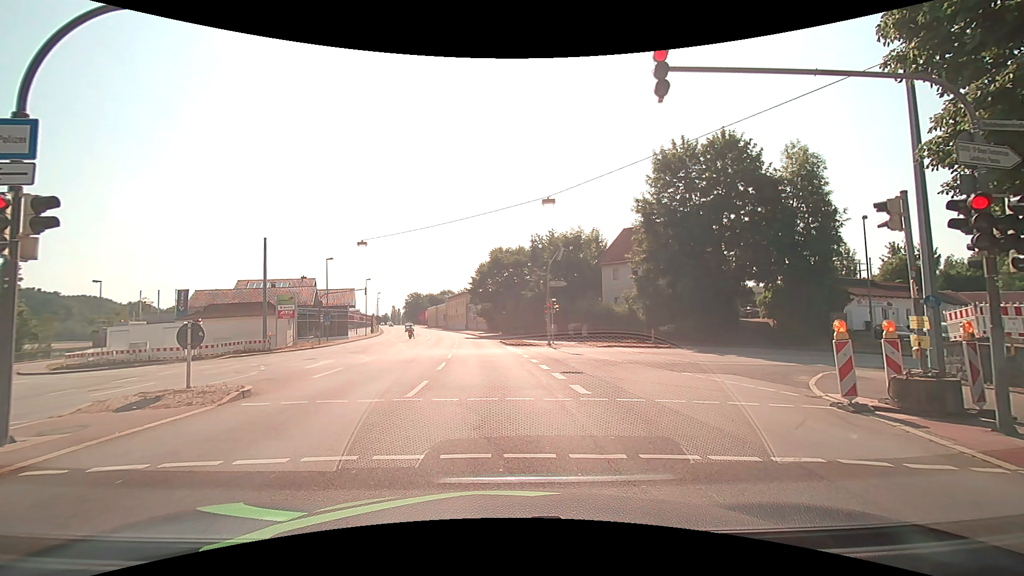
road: primary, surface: asphalt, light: Day
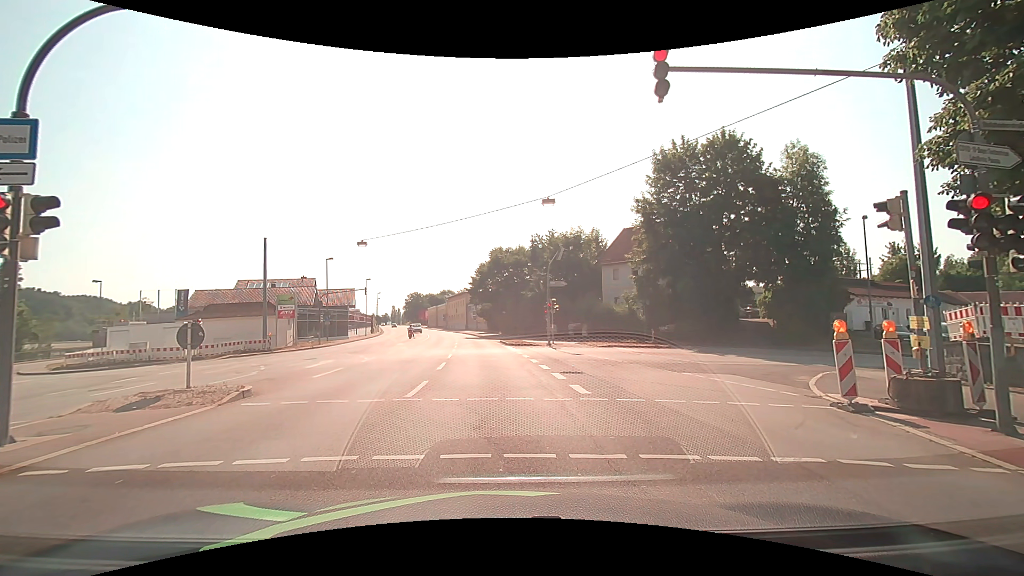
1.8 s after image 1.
(0.0, 0.0) m; 0°
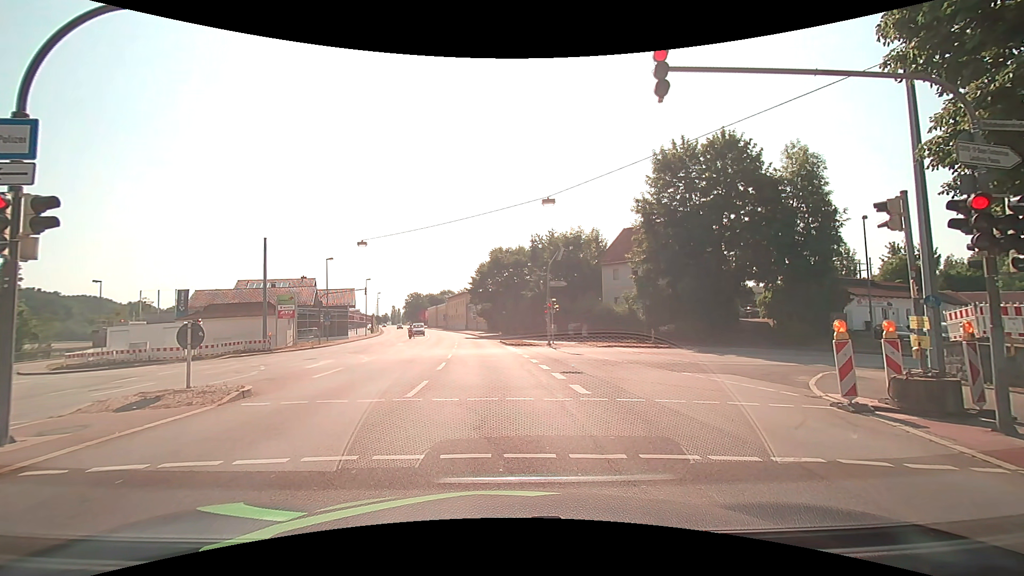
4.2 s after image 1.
(0.0, 0.0) m; 0°
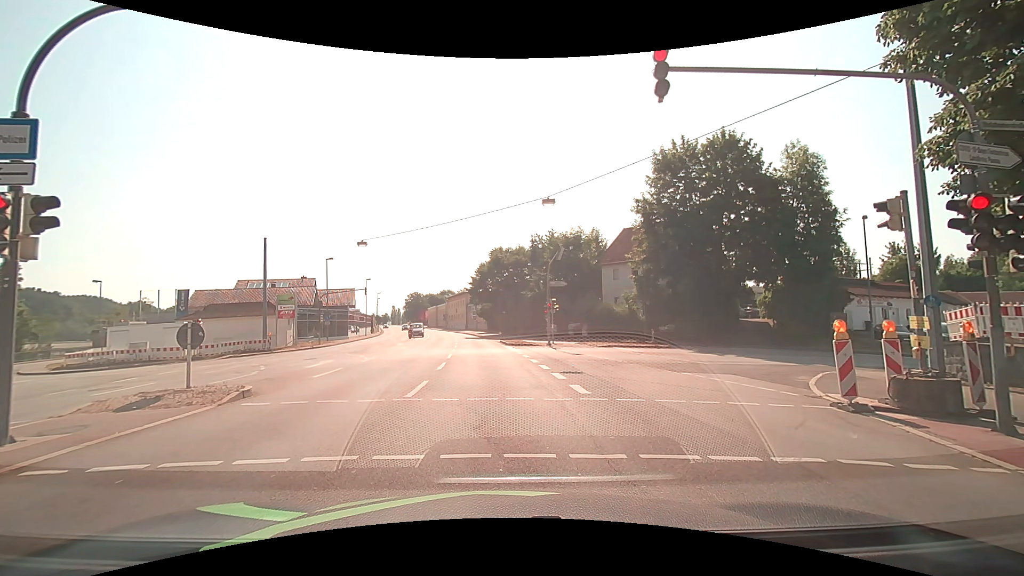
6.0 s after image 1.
(0.0, 0.0) m; 0°
